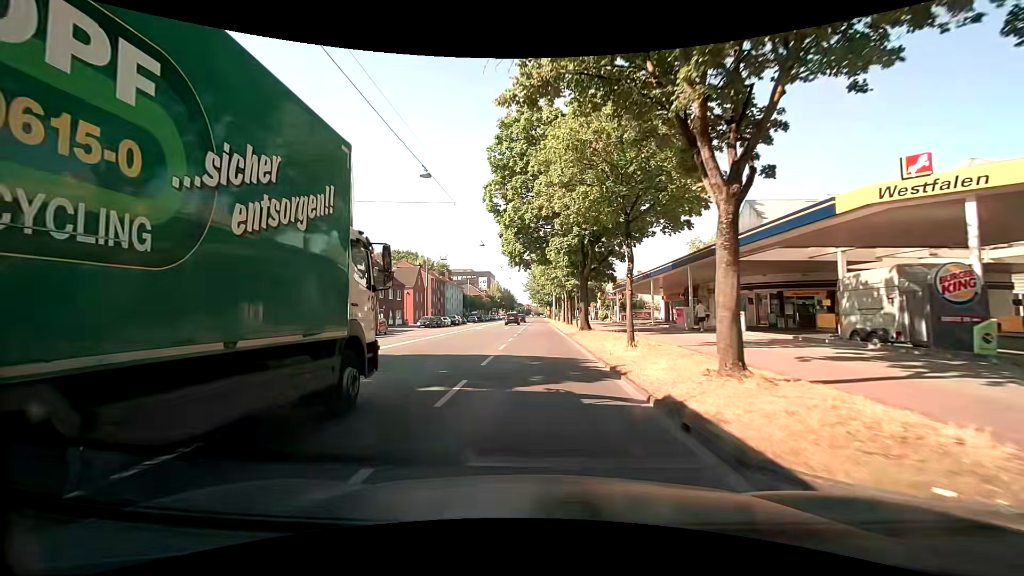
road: primary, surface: asphalt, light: Day
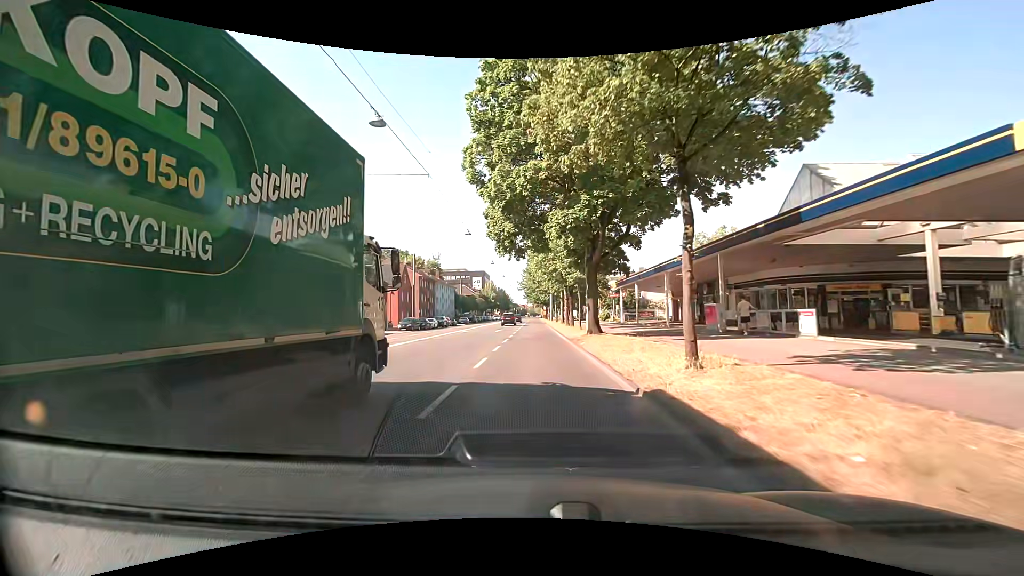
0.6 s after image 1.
(0.0, +7.0) m; 0°
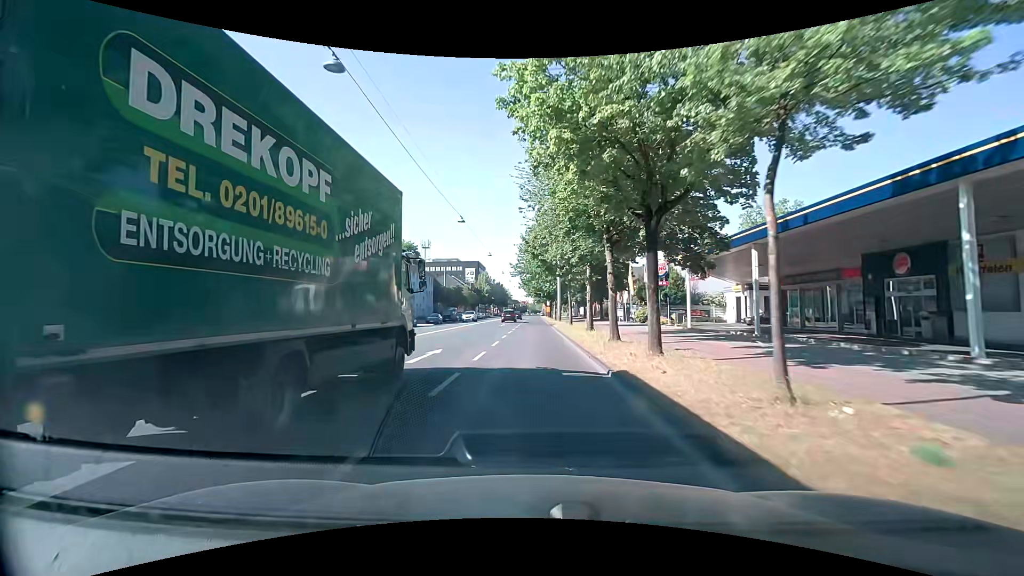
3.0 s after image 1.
(+0.3, +28.9) m; 0°
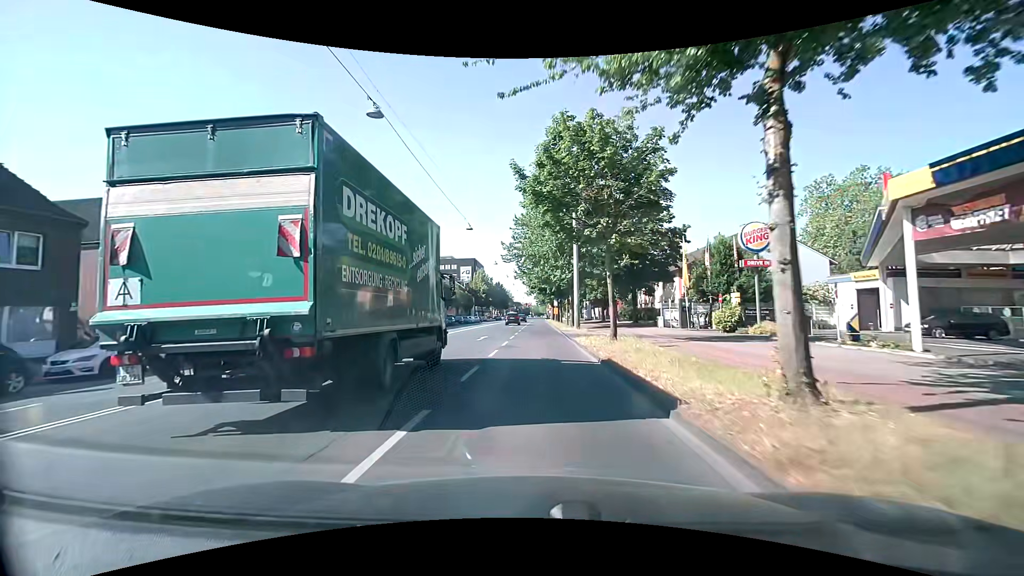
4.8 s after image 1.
(-0.1, +21.8) m; -1°
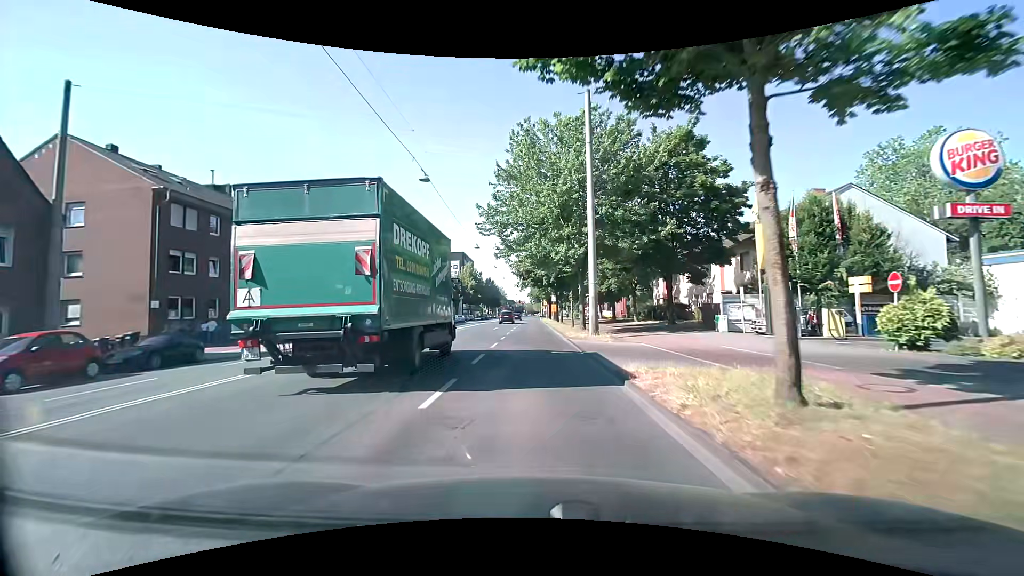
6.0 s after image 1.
(+0.3, +14.9) m; +1°
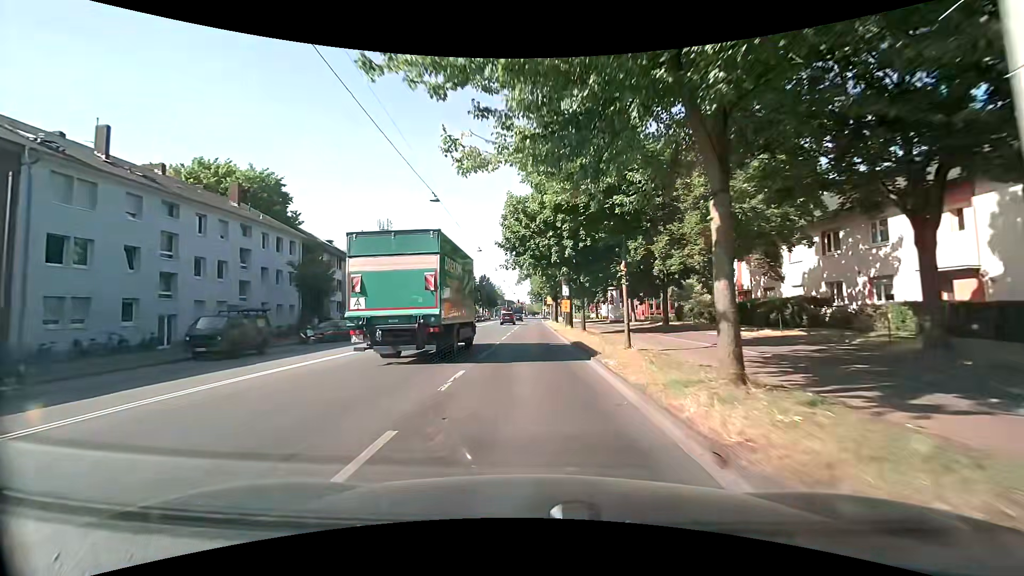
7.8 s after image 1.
(-0.1, +22.4) m; 0°
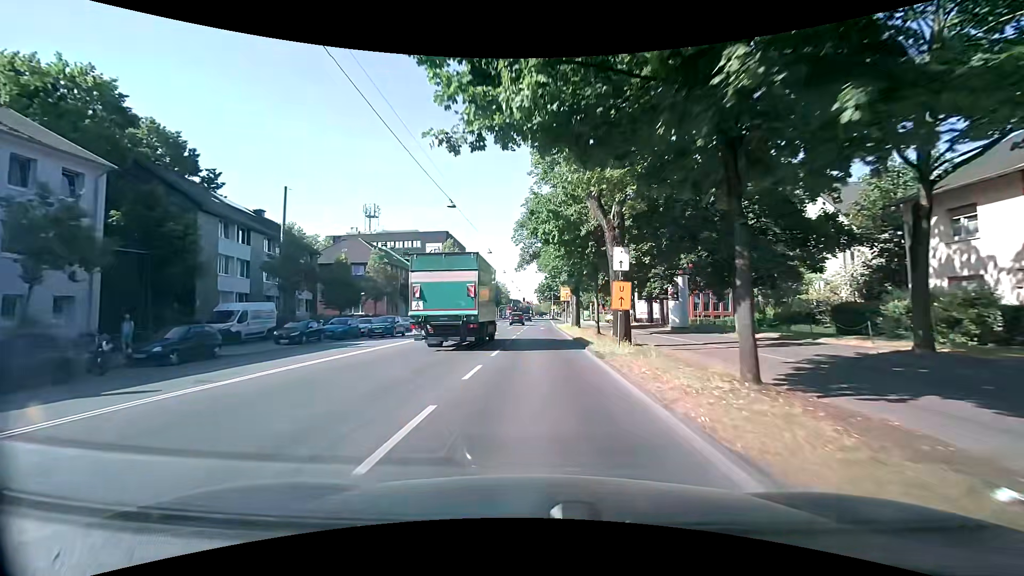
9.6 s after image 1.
(-0.2, +22.5) m; -2°
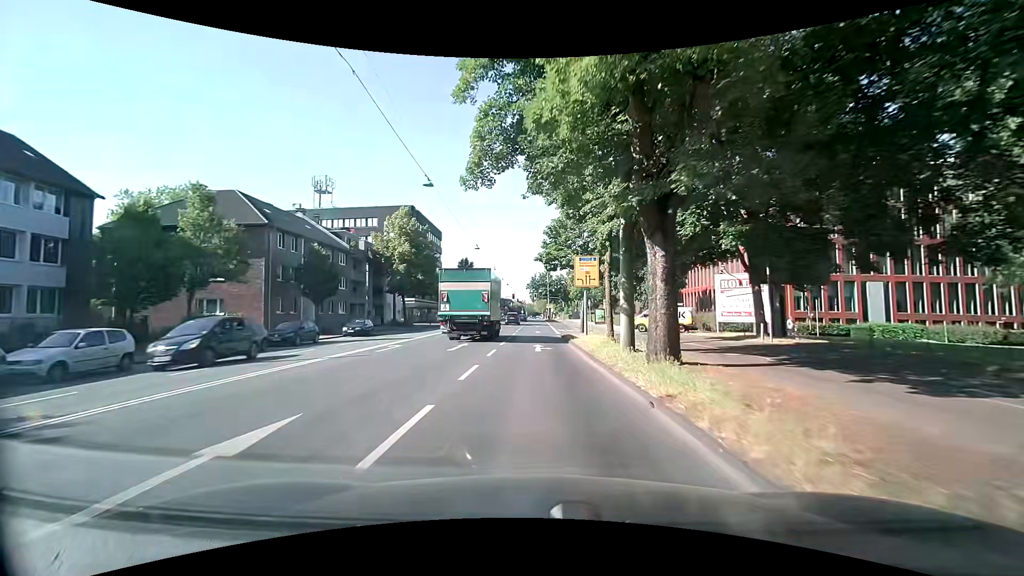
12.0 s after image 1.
(+0.5, +29.9) m; +1°
(0, +10) (0, +20) (0, +30) (0, +40) (+1, +50) (+1, +60) (+1, +70) (+1, +80) (+1, +90) (+1, +100) m
